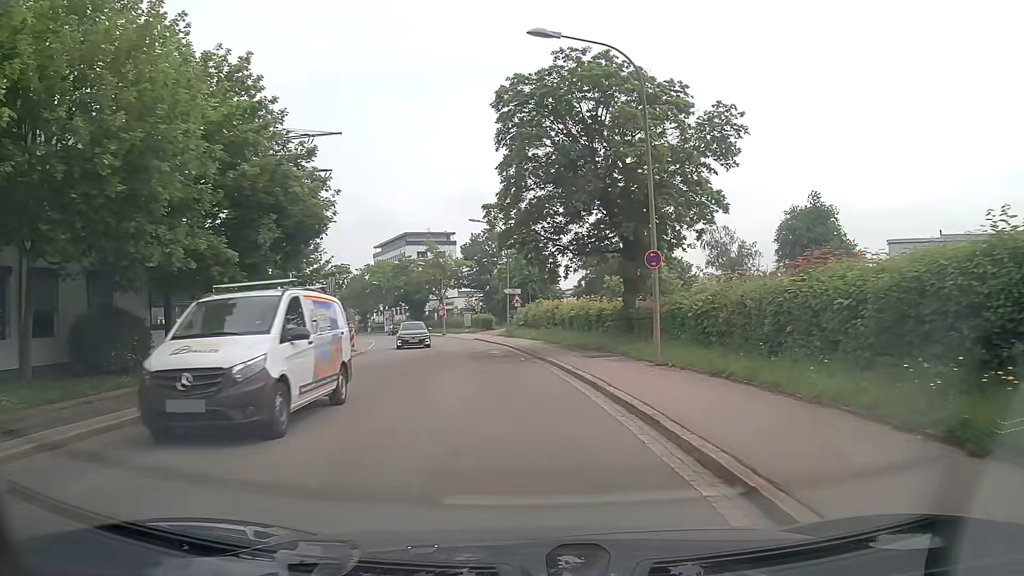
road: unclassified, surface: asphalt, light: Day
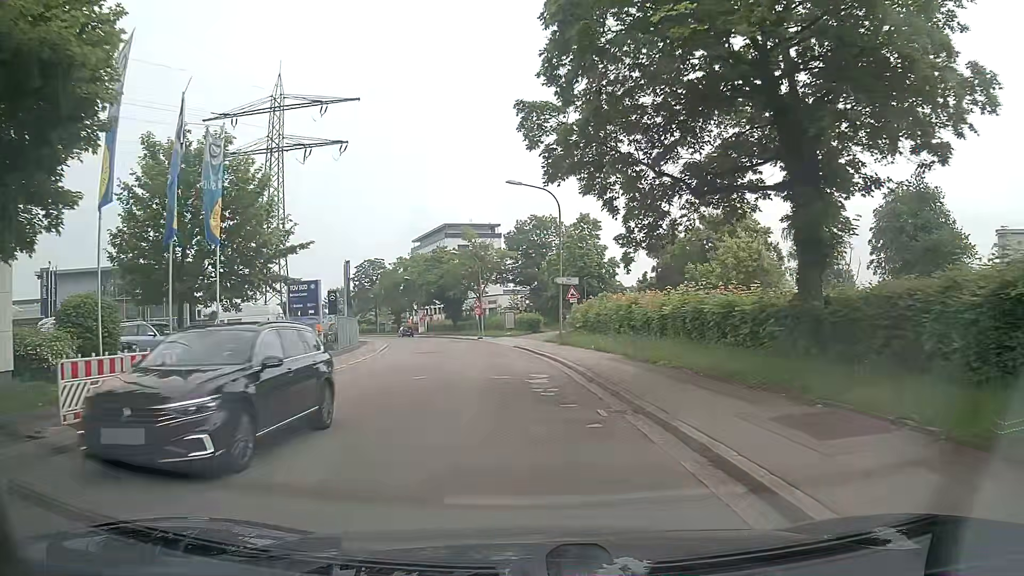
(-0.6, +13.6) m; -5°
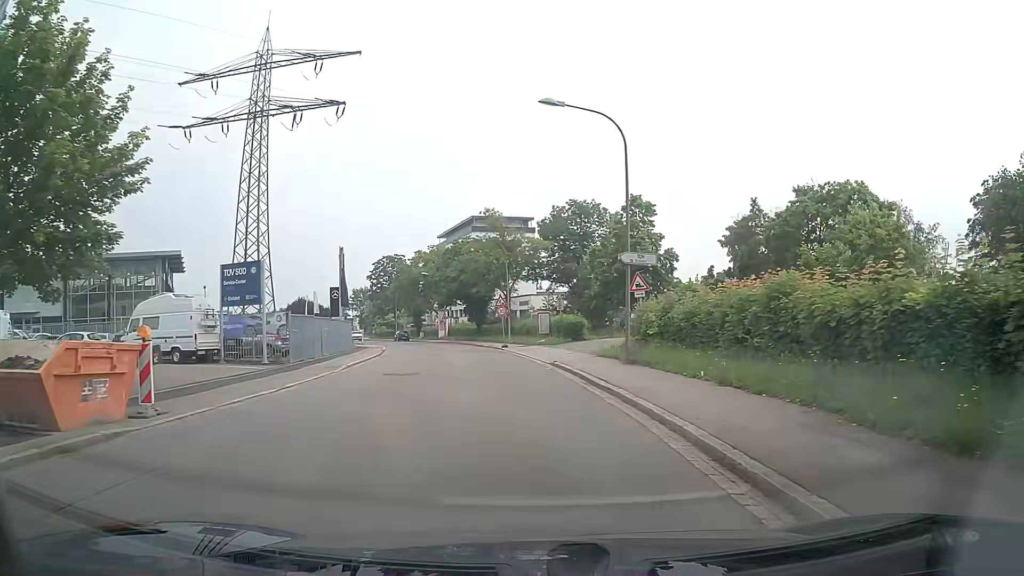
(-0.3, +13.5) m; -4°
(0, +10) (-1, +20) (-2, +30) (-3, +40) (-4, +50) (-6, +60) (-8, +69) (-11, +79) (-14, +88) (-17, +98) m
